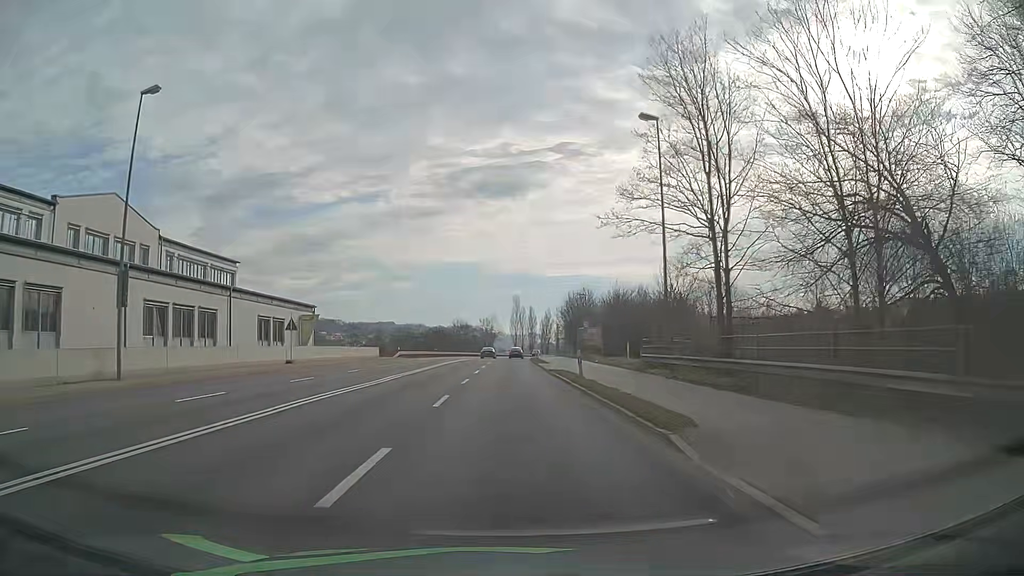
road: primary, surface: asphalt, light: Day
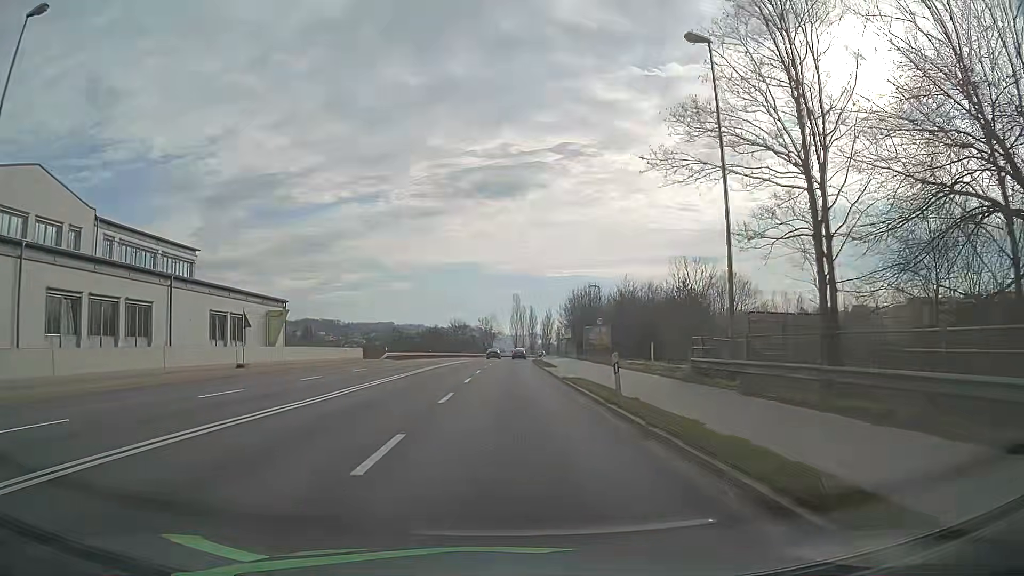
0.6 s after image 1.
(0.0, +7.7) m; 0°
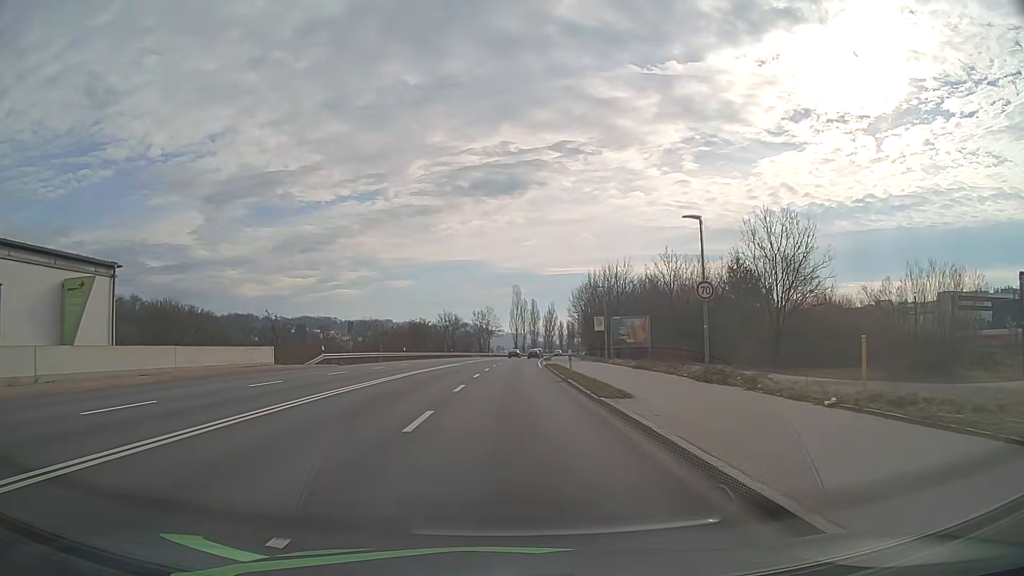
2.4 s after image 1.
(0.0, +23.6) m; 0°
(0, +10) (0, +20) (0, +30) (0, +40) (+1, +50) (+1, +60) (+1, +70) (+2, +80) (+3, +90) (+3, +100) m
